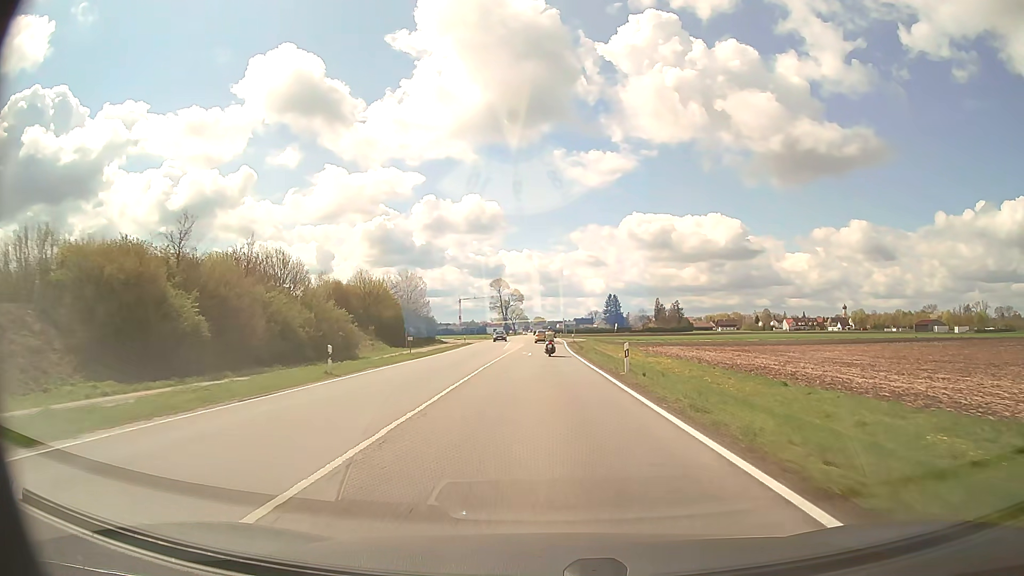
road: secondary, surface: asphalt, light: Day
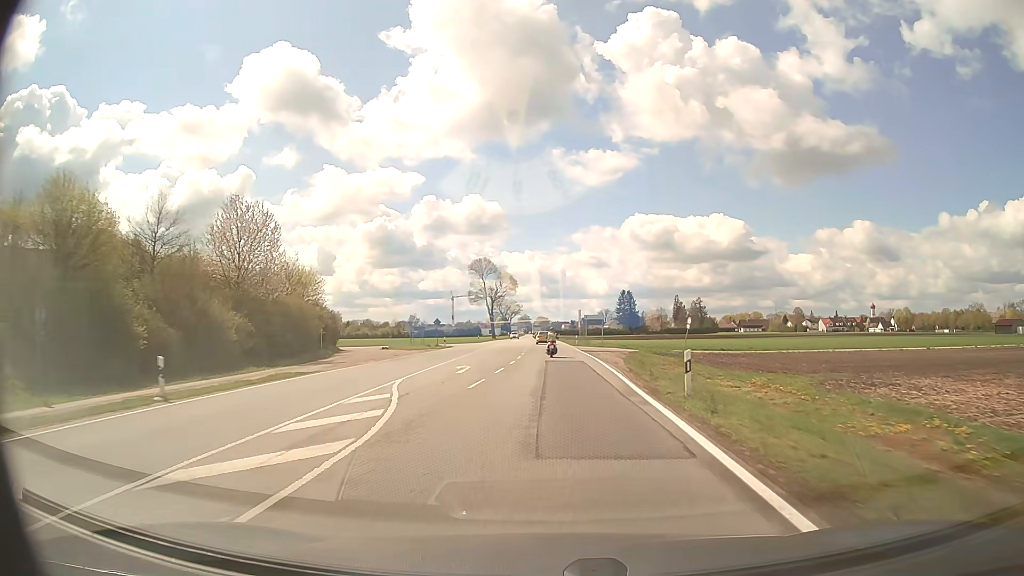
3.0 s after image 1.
(-0.2, +58.3) m; 0°
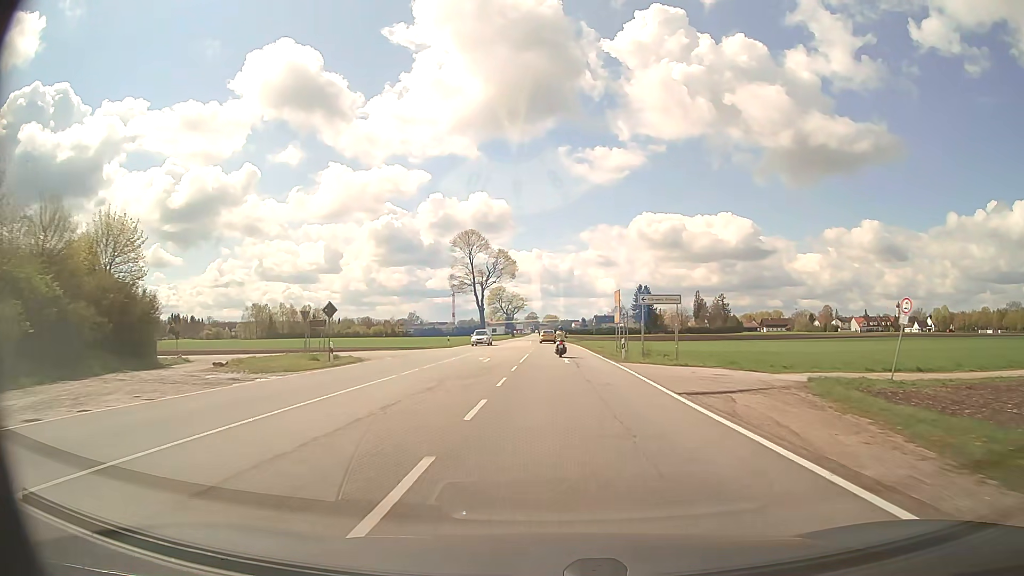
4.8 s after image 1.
(-0.3, +35.9) m; -1°
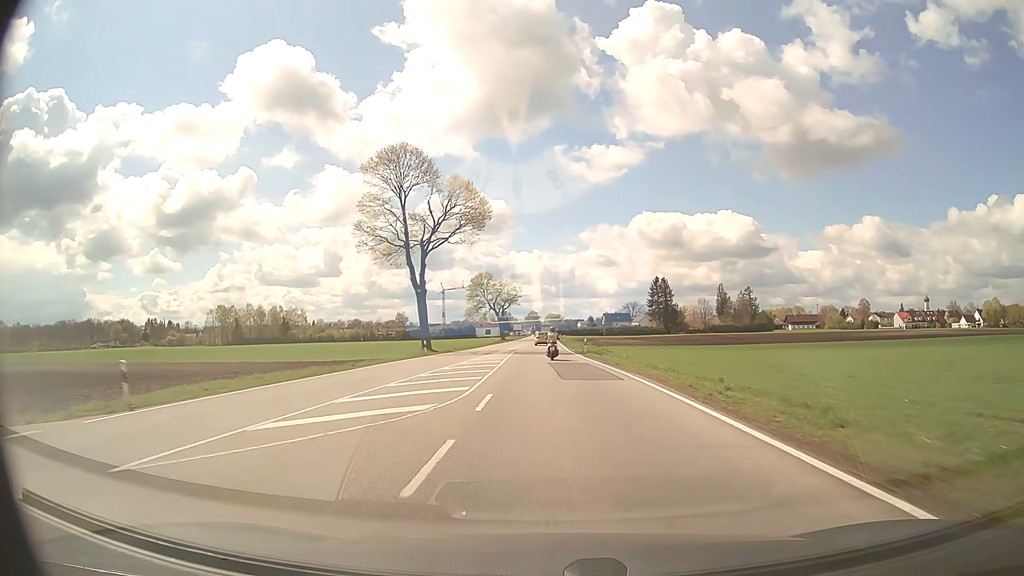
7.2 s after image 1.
(0.0, +48.4) m; 0°
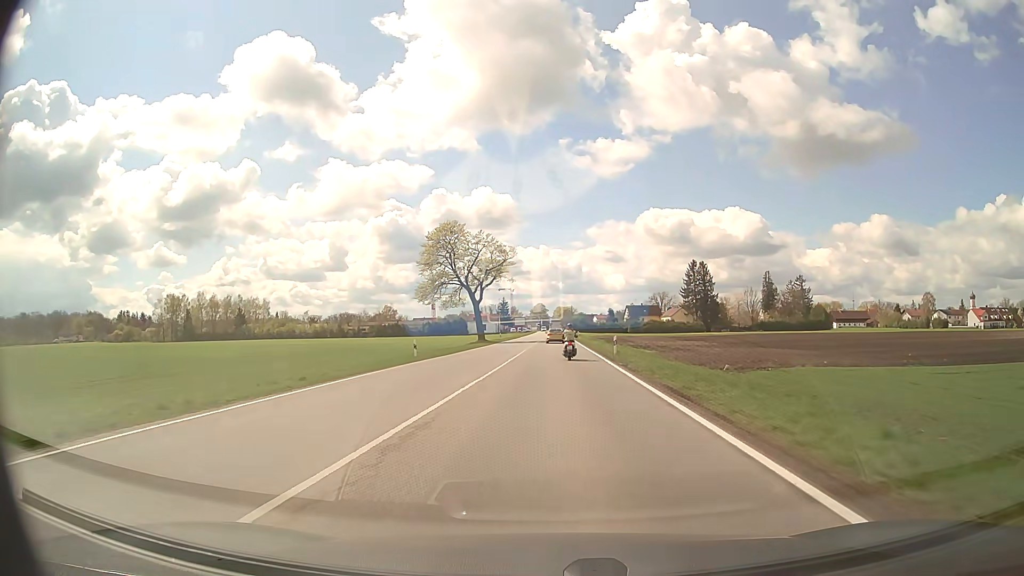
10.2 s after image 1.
(-0.8, +60.2) m; -1°
(0, +10) (0, +20) (0, +30) (0, +40) (+1, +50) (+1, +60) (+1, +70) (+1, +80) (+1, +90) (+1, +100) m
